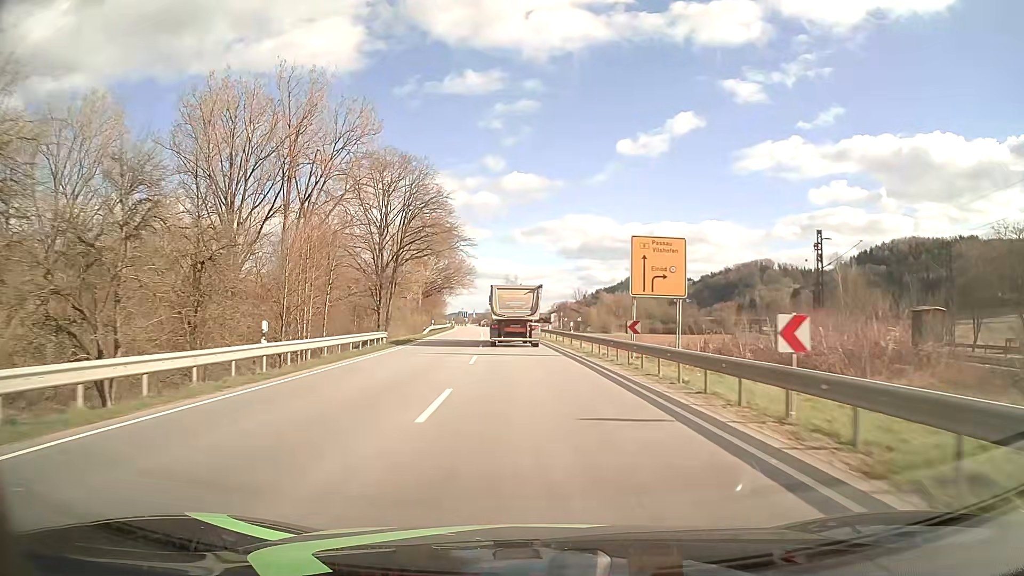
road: primary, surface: asphalt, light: Day
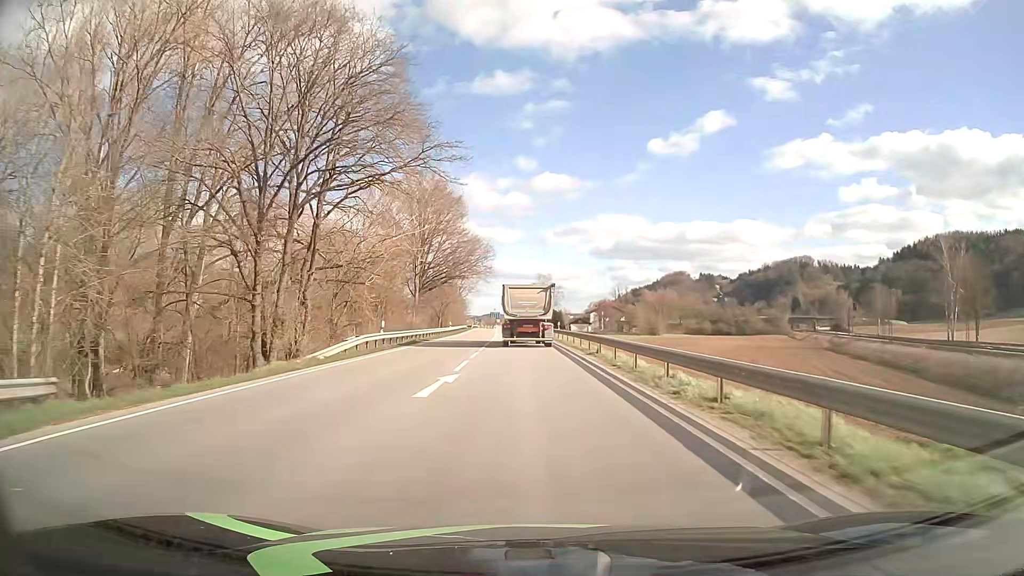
(-0.9, +34.1) m; -3°
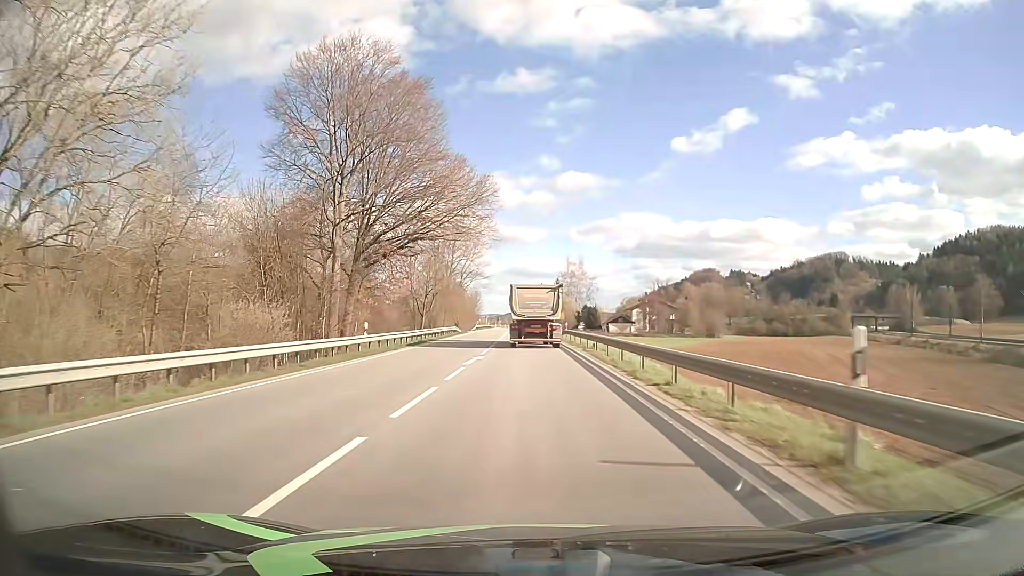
(-0.9, +44.9) m; -2°
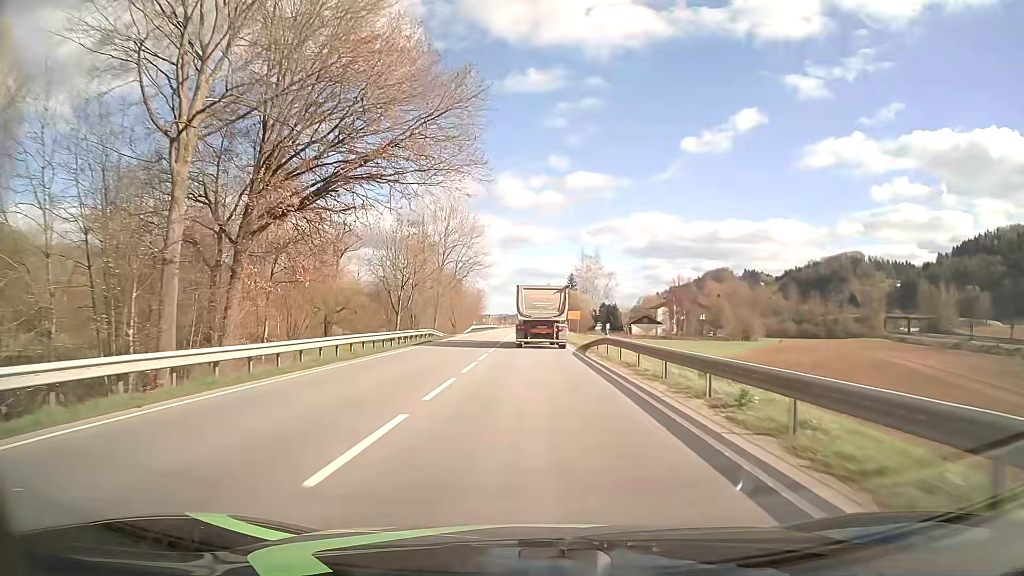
(-0.2, +22.3) m; -1°
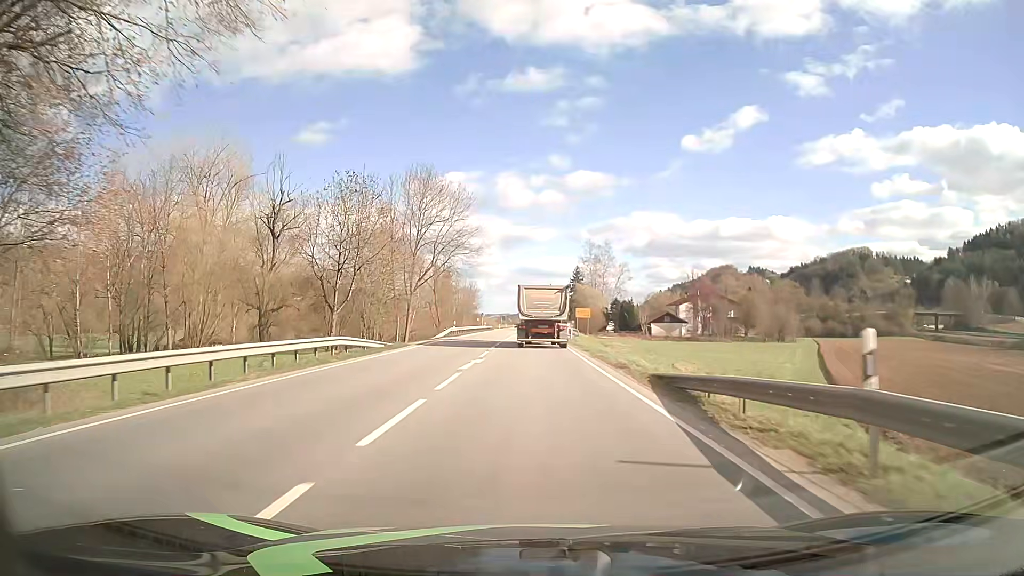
(0.0, +22.2) m; 0°
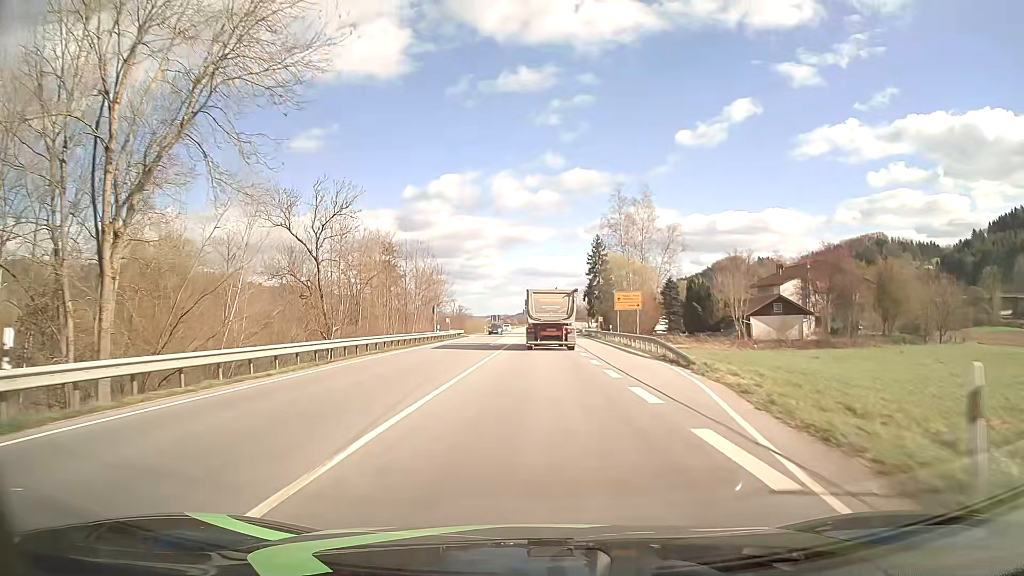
(-0.1, +55.4) m; 0°
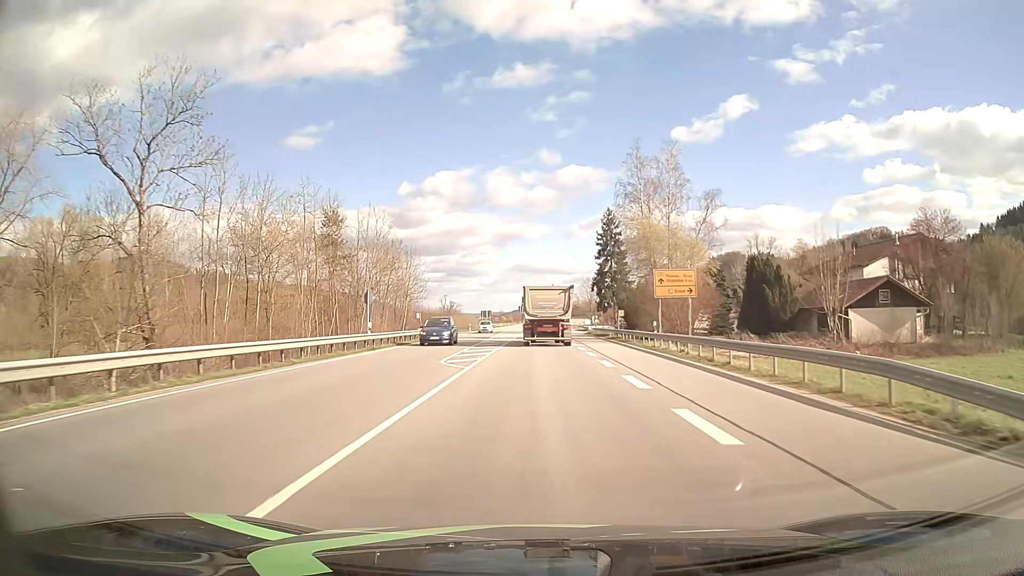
(+0.1, +22.3) m; 0°
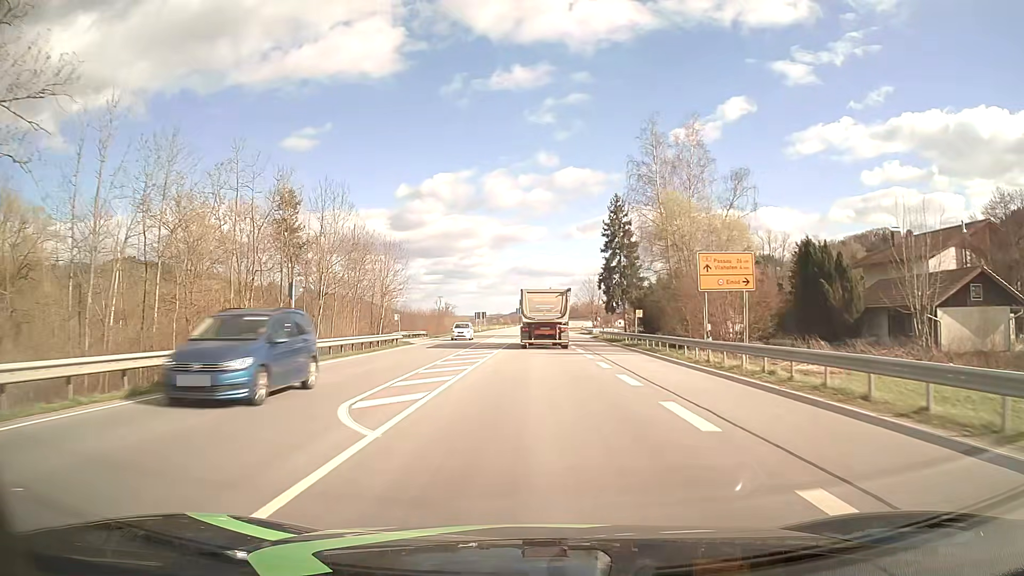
(0.0, +11.2) m; 0°
(0, +10) (0, +20) (0, +30) (0, +40) (0, +50) (+1, +60) (+1, +70) (+1, +80) (+1, +90) (+1, +100) m
